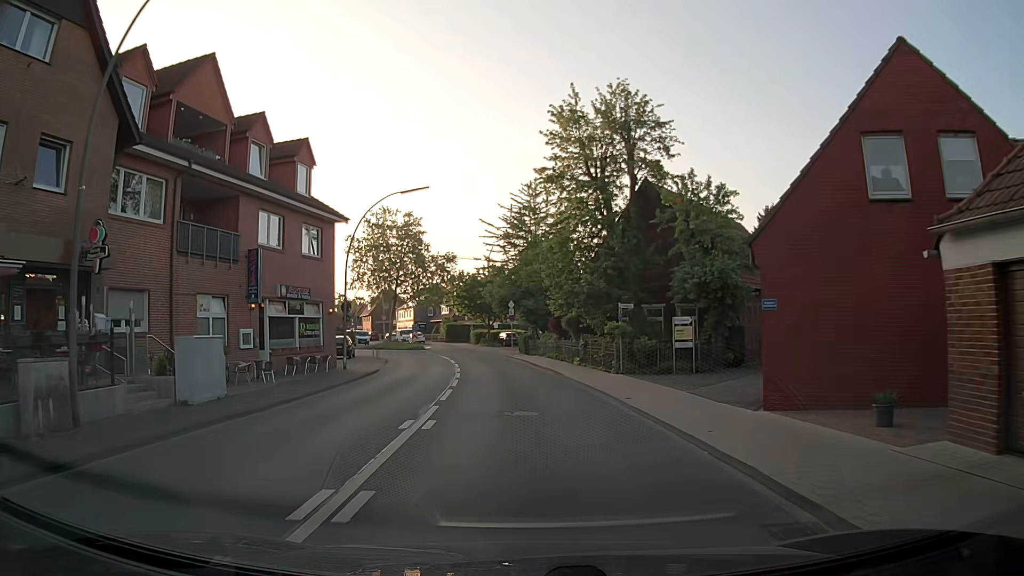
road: secondary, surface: asphalt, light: Day
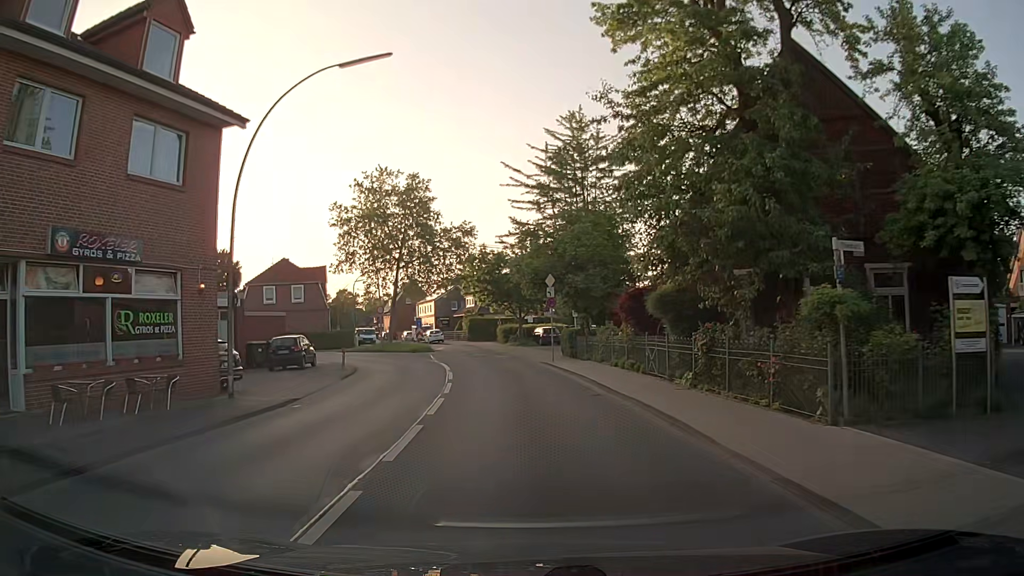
(-0.6, +16.5) m; -3°
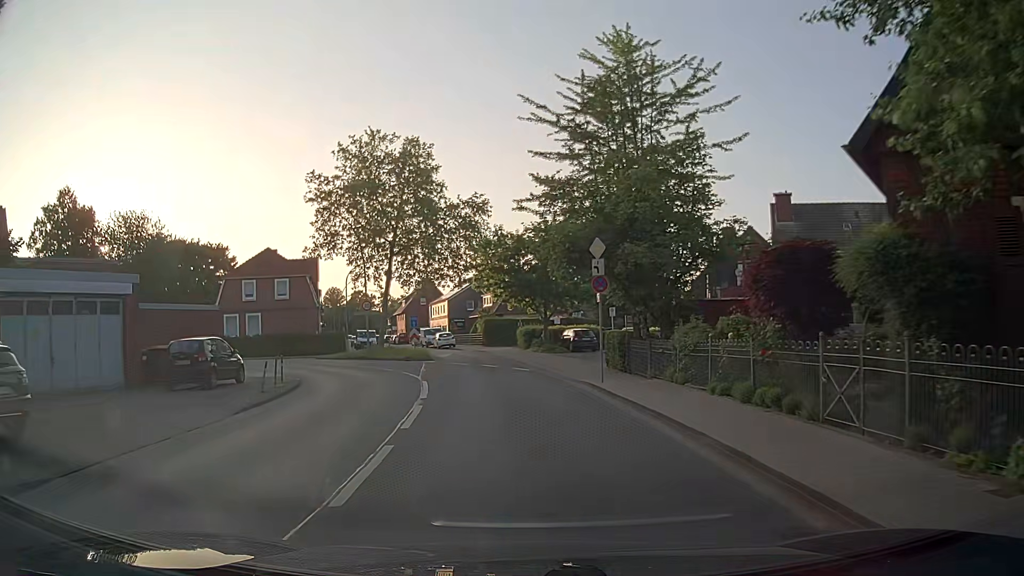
(-0.3, +11.0) m; -3°
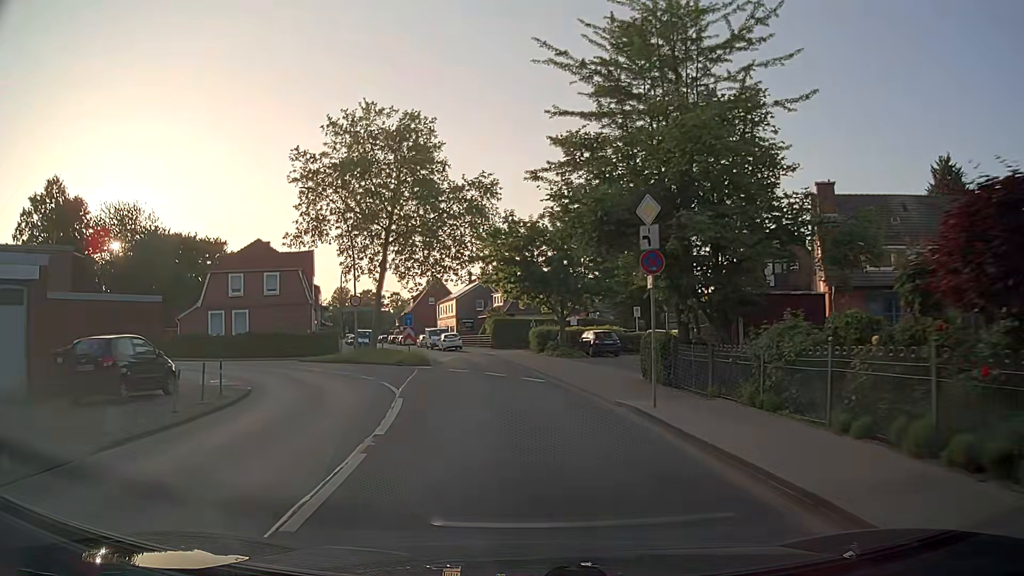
(0.0, +5.4) m; -1°
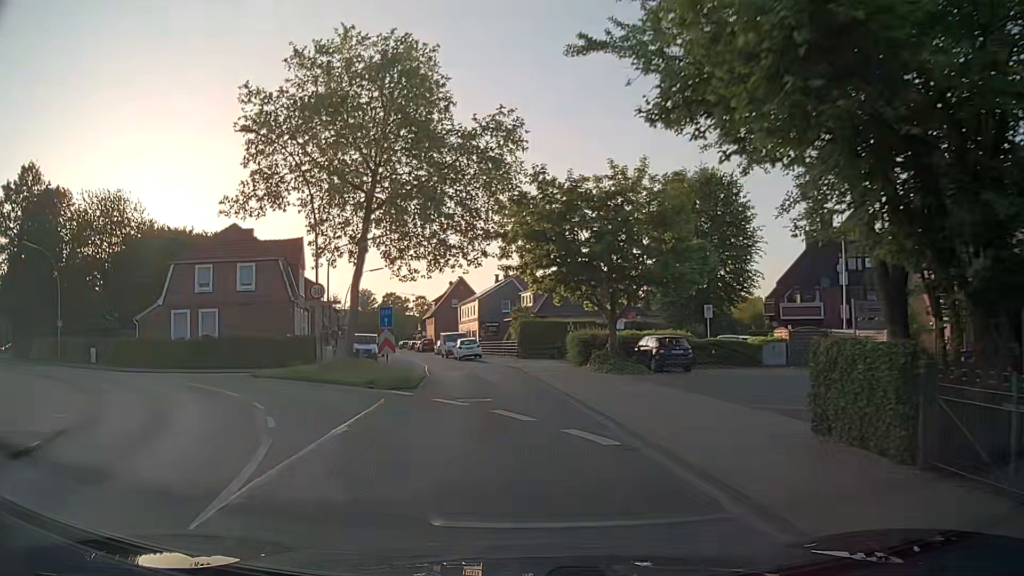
(-0.1, +10.7) m; -2°
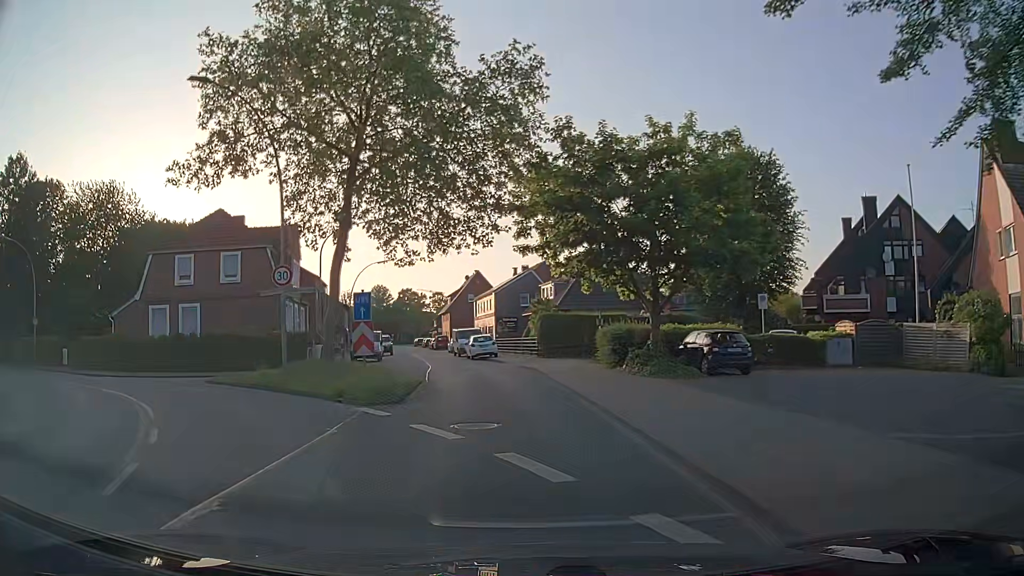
(-0.1, +5.2) m; -2°
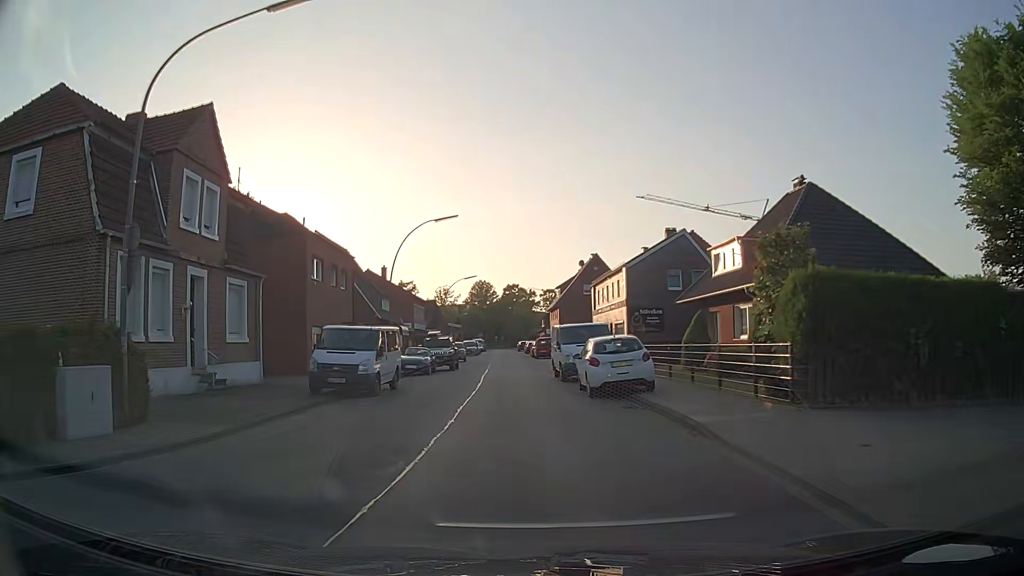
(-1.8, +25.3) m; -9°
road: residential
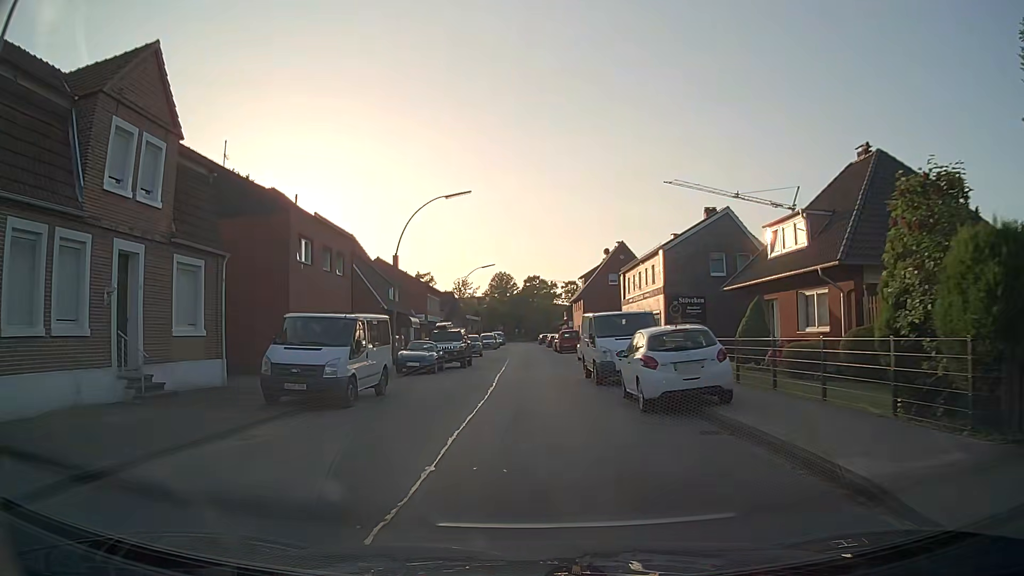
(-0.1, +5.0) m; -3°
(0, +10) (0, +20) (0, +30) (0, +40) (0, +50) (0, +60) (0, +70) (+1, +80) (+1, +90) (+1, +100) m
